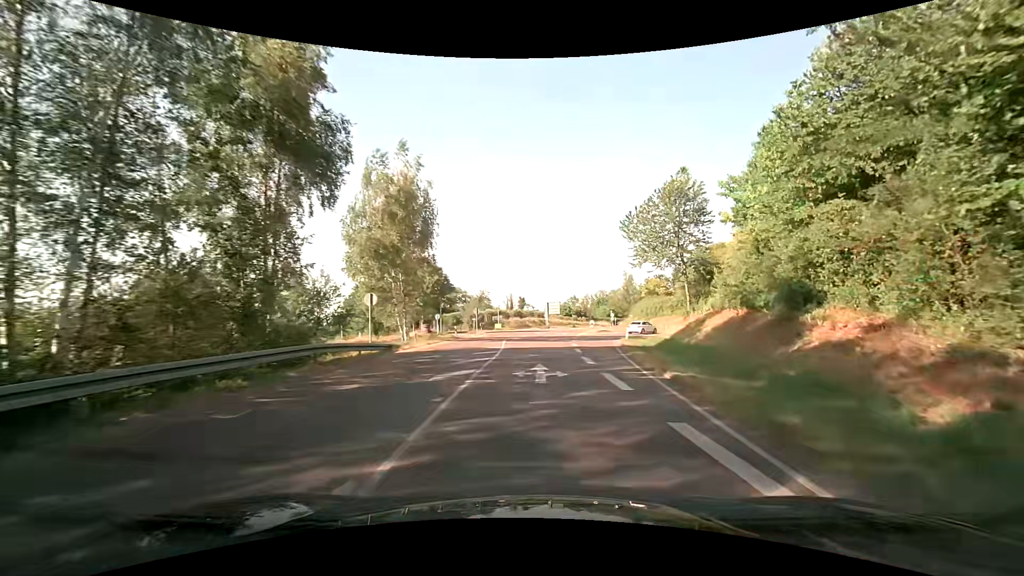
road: secondary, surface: asphalt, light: Day
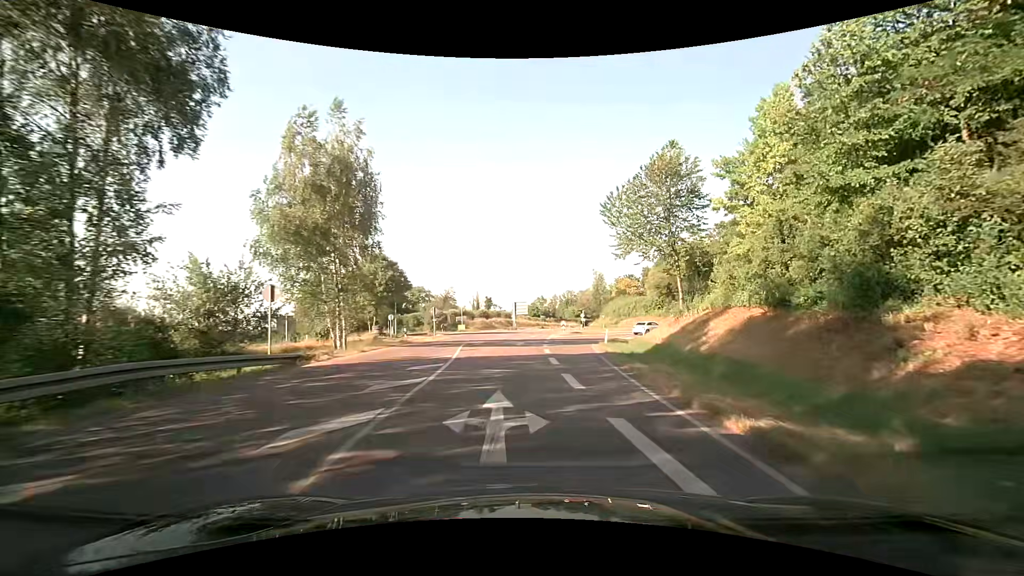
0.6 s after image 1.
(+0.3, +5.7) m; +4°
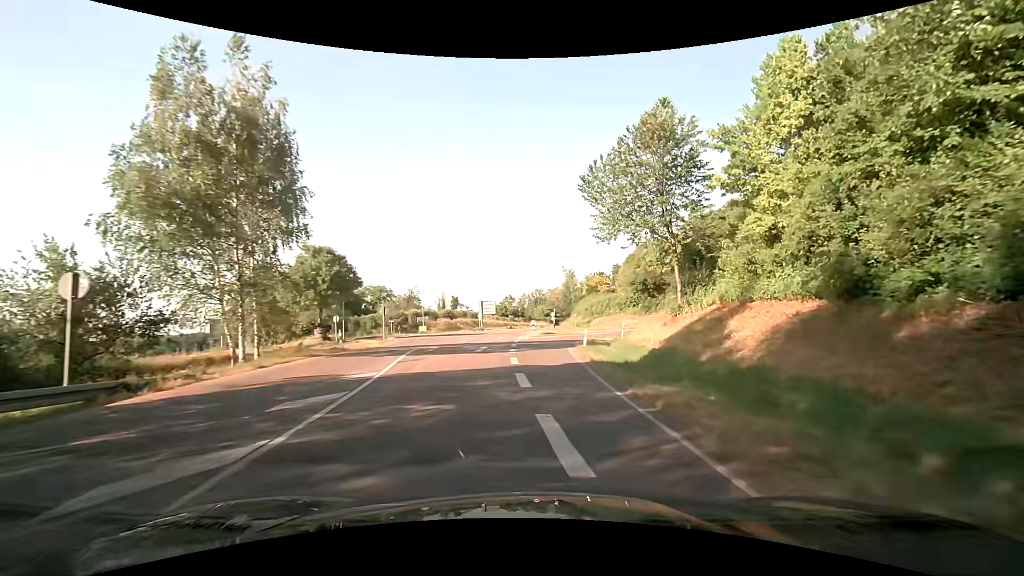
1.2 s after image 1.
(+0.2, +5.7) m; +4°
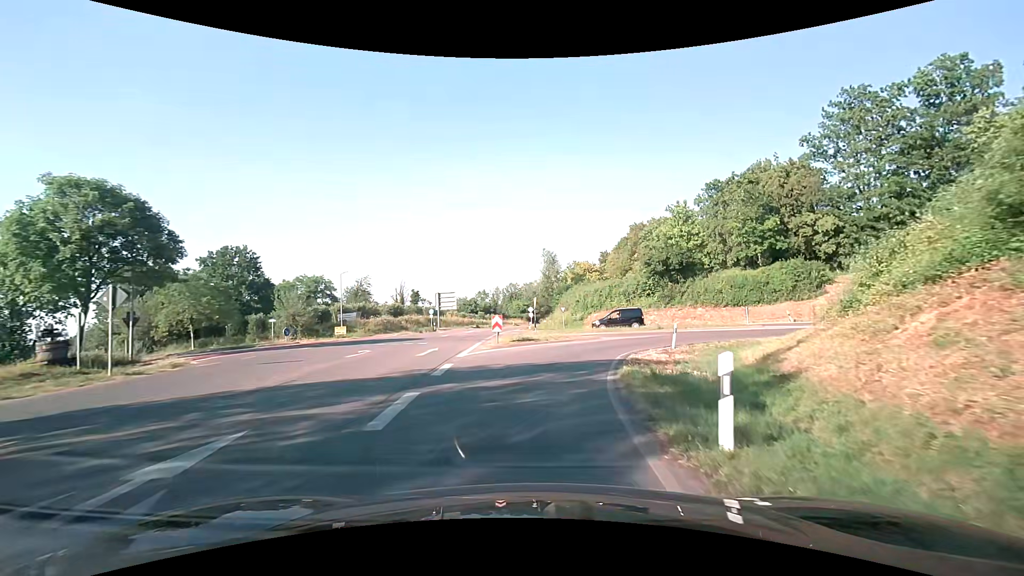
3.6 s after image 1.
(+0.7, +22.2) m; +4°
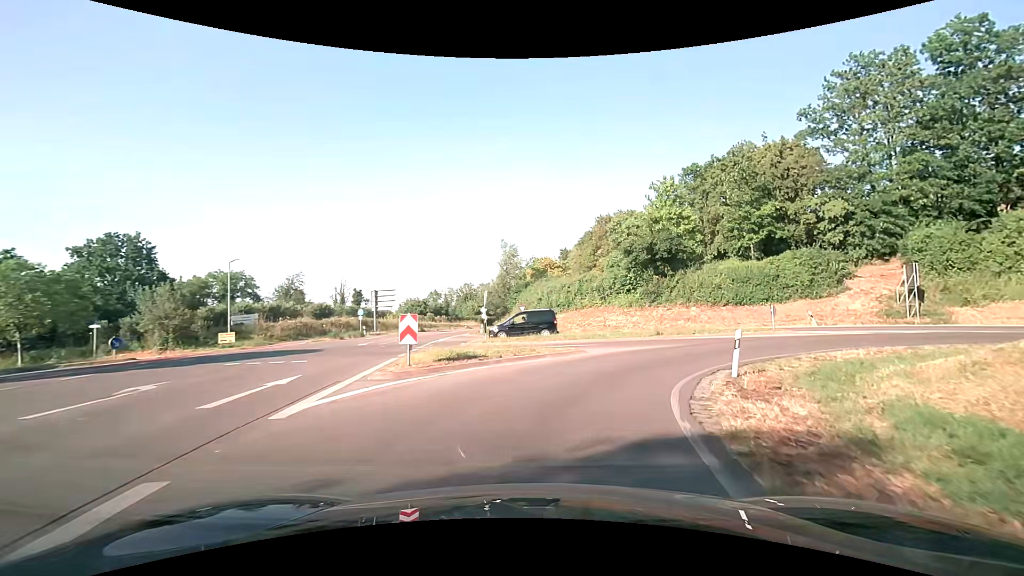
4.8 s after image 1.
(+0.1, +10.6) m; +4°
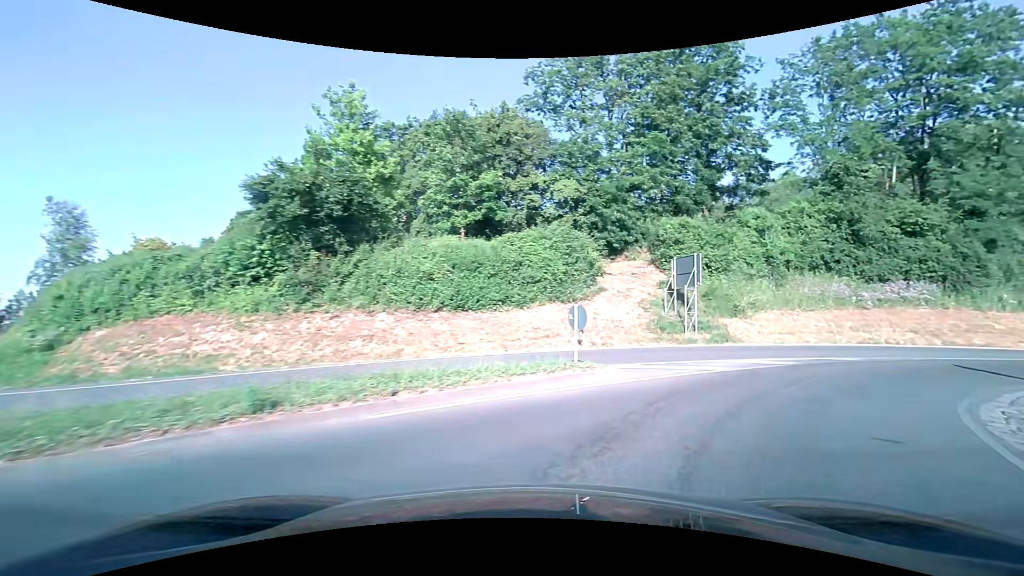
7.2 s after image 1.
(+4.6, +18.5) m; +36°
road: primary_link
(+3, +9) (+10, +16) (+20, +19) (+30, +19) (+40, +19) (+50, +16) (+59, +13) (+68, +8) (+76, +2) (+83, -4) m
